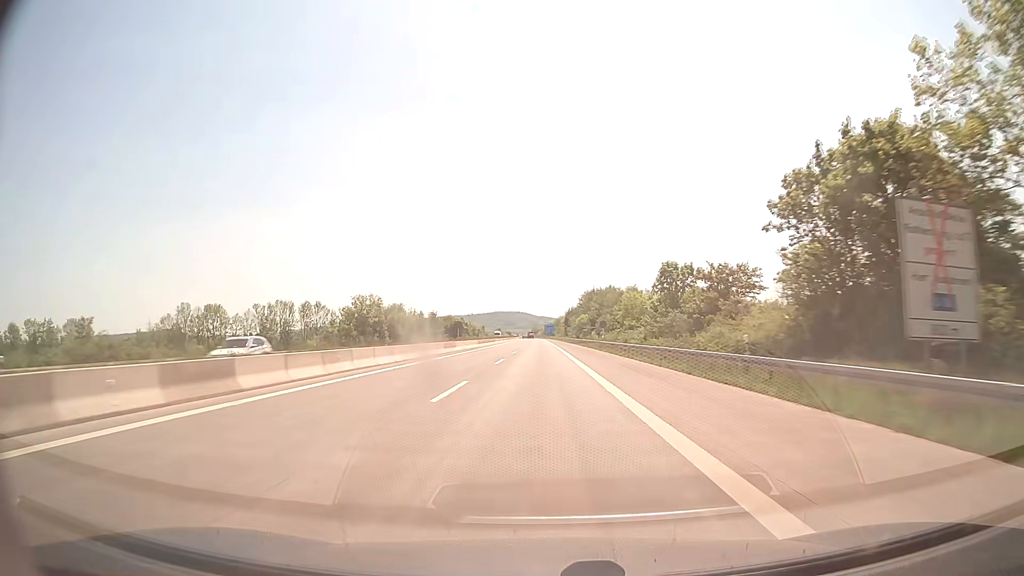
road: motorway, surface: concrete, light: Day
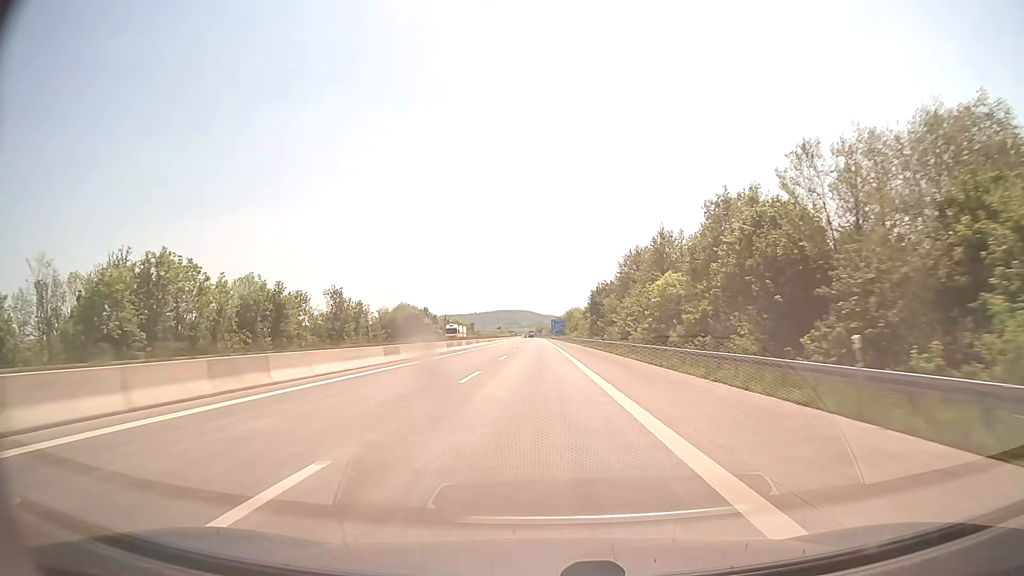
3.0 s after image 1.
(-0.5, +103.0) m; 0°
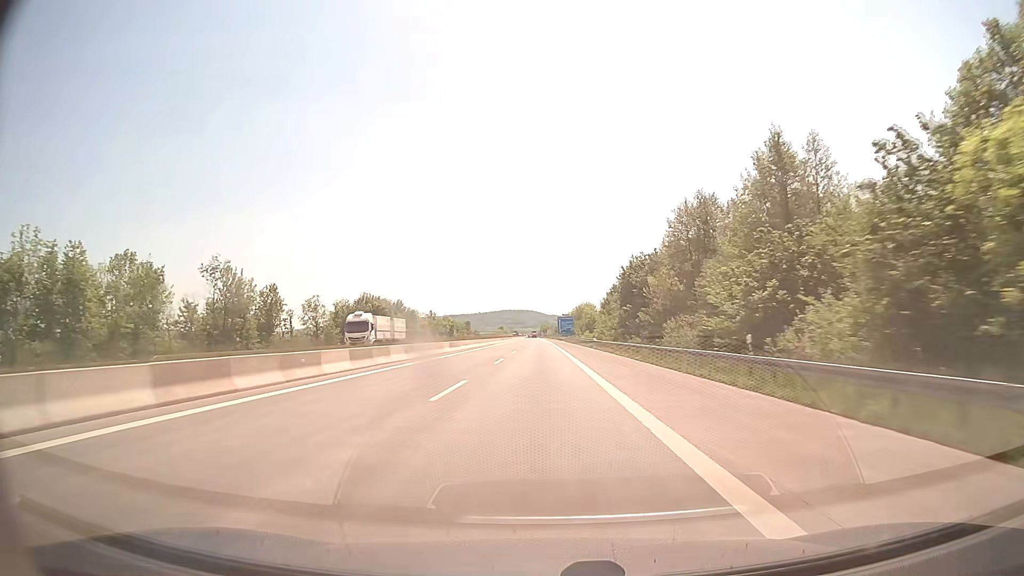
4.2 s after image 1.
(-0.2, +41.2) m; 0°
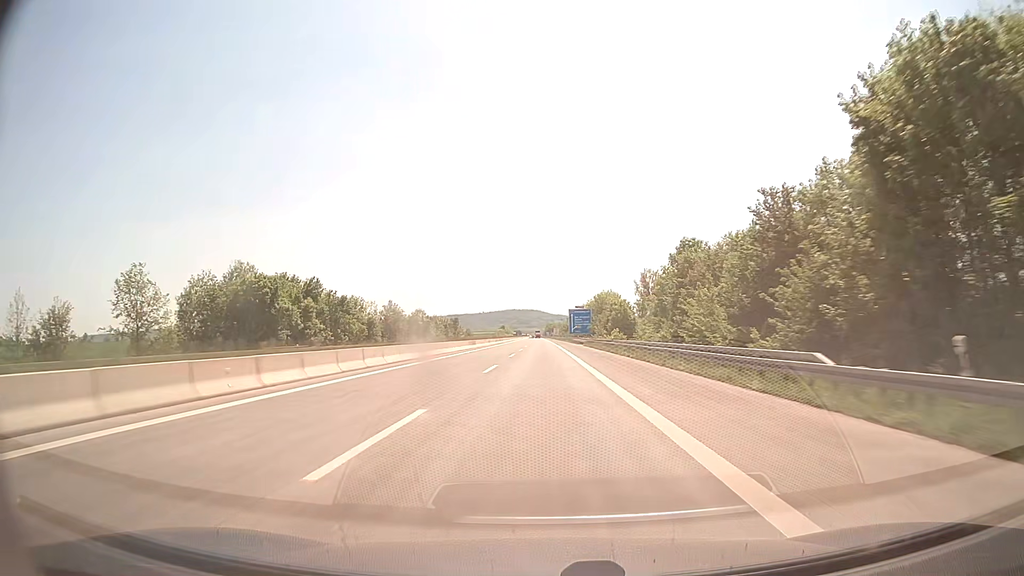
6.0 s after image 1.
(-0.4, +61.8) m; -1°
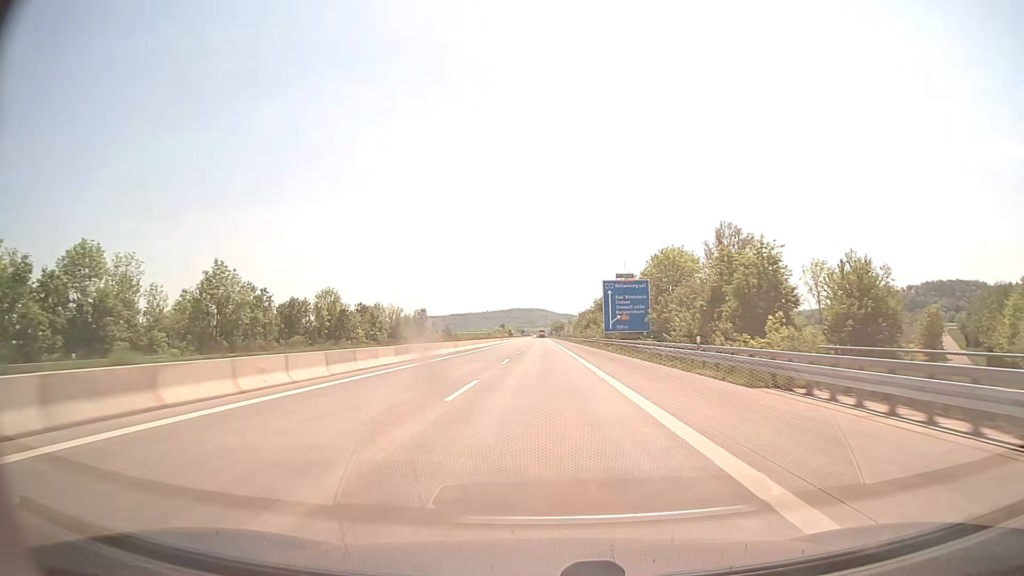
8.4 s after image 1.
(-0.3, +82.4) m; 0°
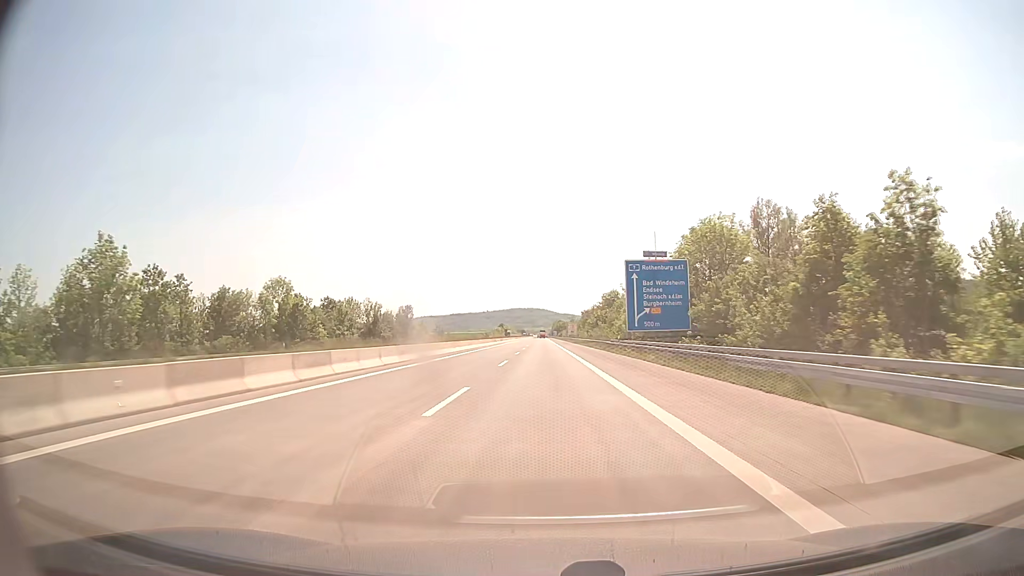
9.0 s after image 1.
(0.0, +20.6) m; 0°
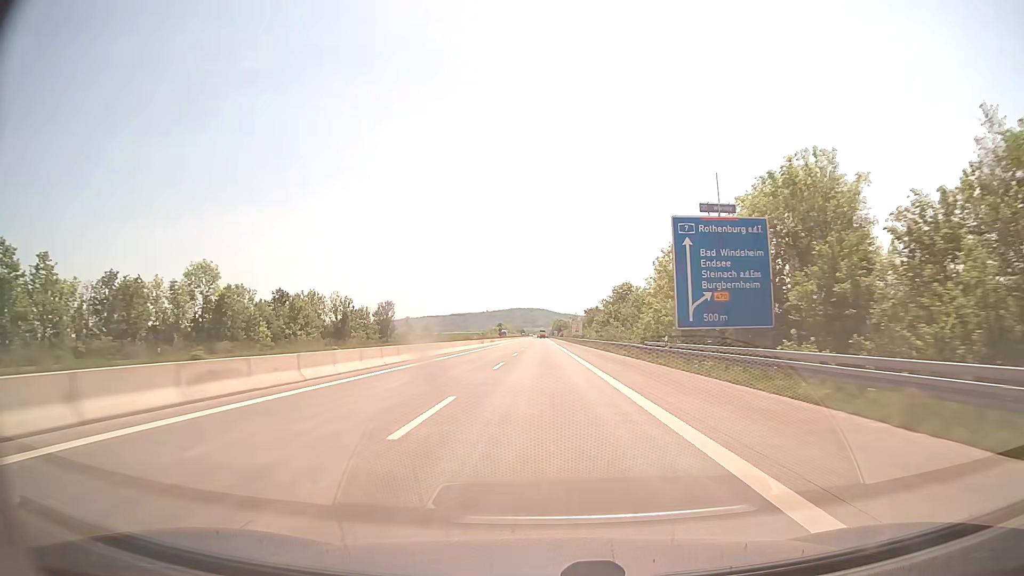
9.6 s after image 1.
(0.0, +20.6) m; 0°
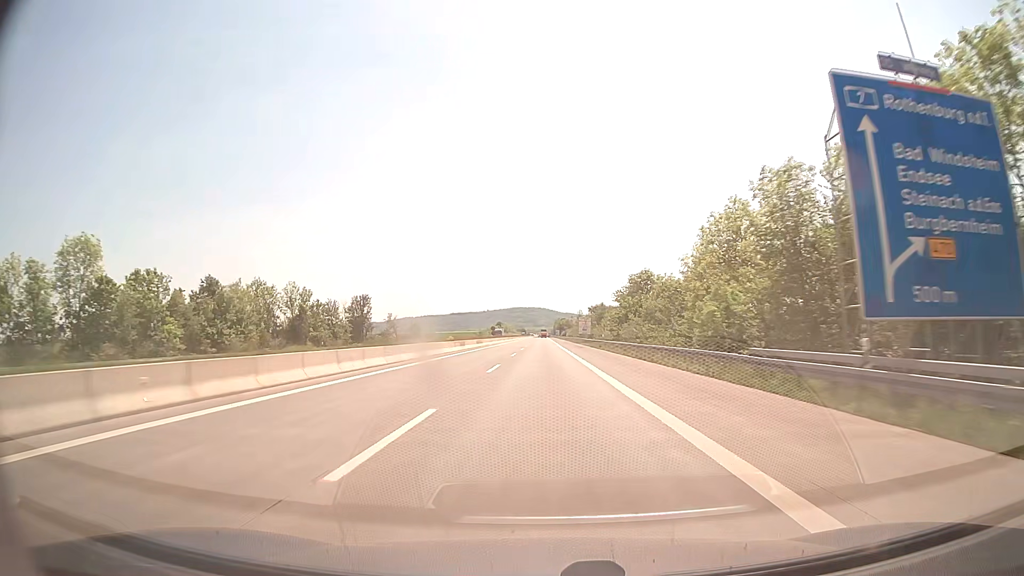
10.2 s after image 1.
(0.0, +20.6) m; 0°
(0, +10) (0, +20) (0, +30) (0, +40) (0, +50) (0, +60) (0, +70) (0, +80) (0, +90) (0, +100) m
